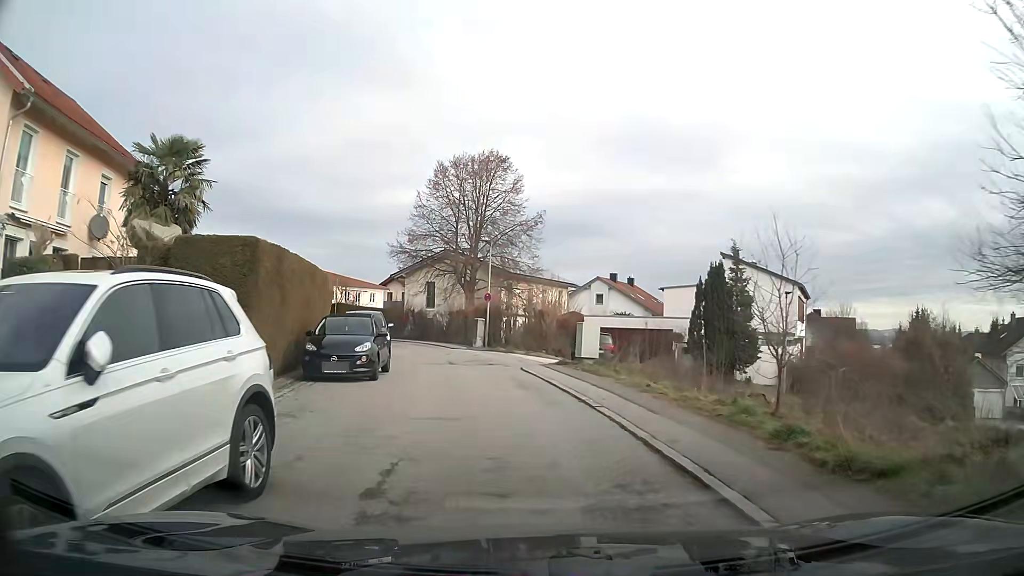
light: Day
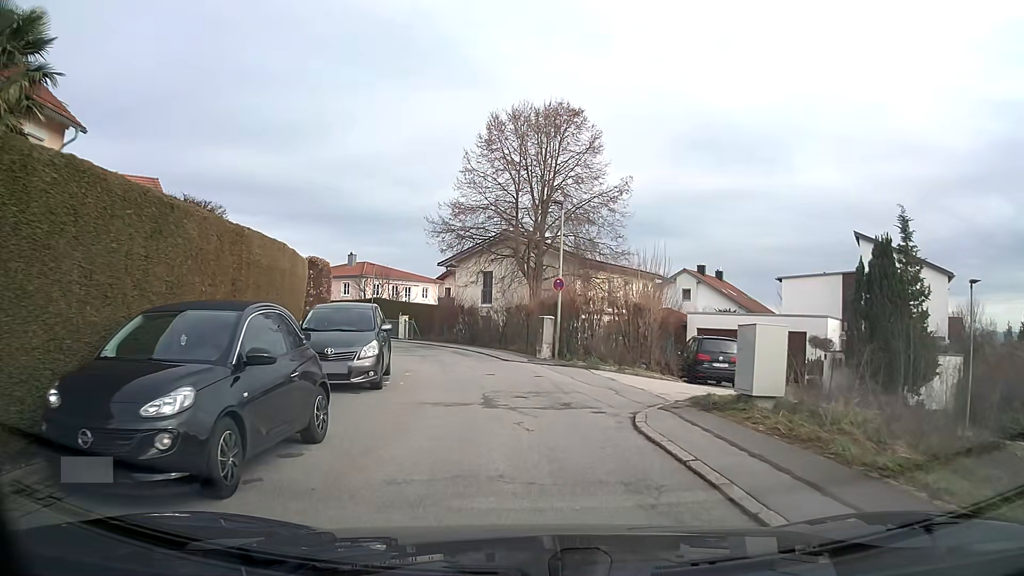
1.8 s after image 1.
(-0.5, +10.1) m; -5°
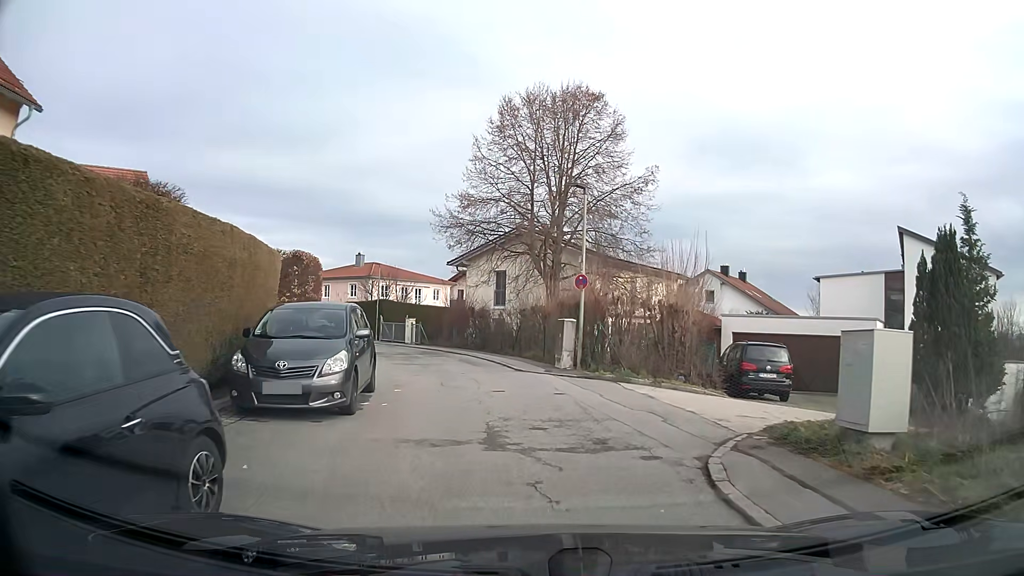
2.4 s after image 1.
(0.0, +3.1) m; -1°
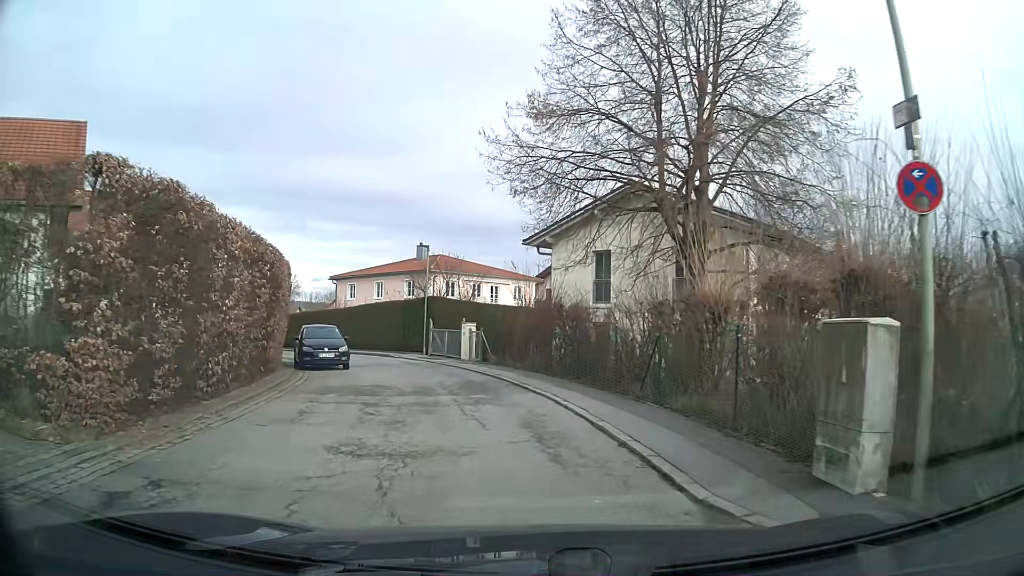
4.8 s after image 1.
(-0.9, +13.4) m; -9°
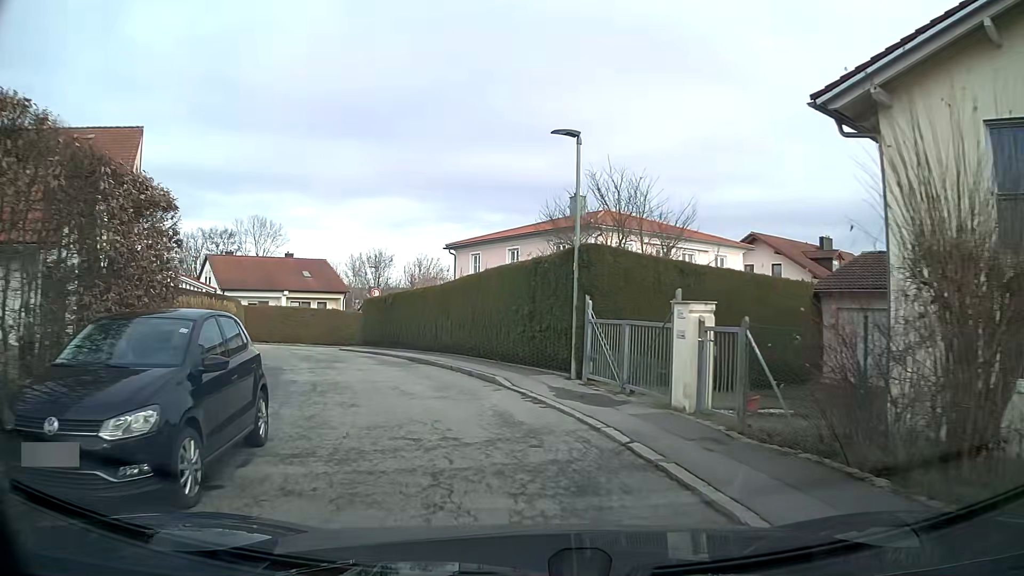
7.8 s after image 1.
(-2.1, +17.6) m; -14°
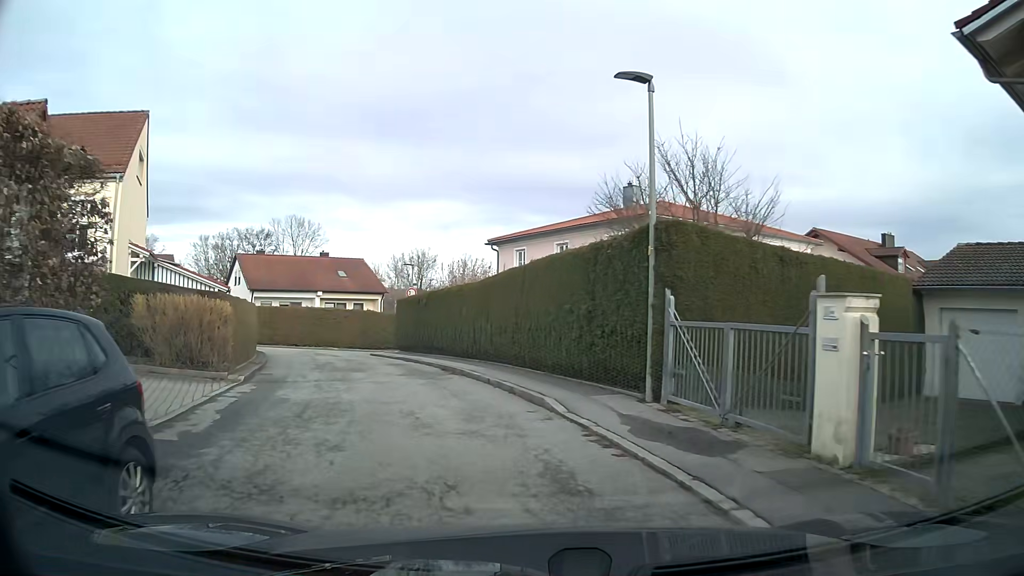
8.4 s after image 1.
(-0.1, +3.5) m; -4°
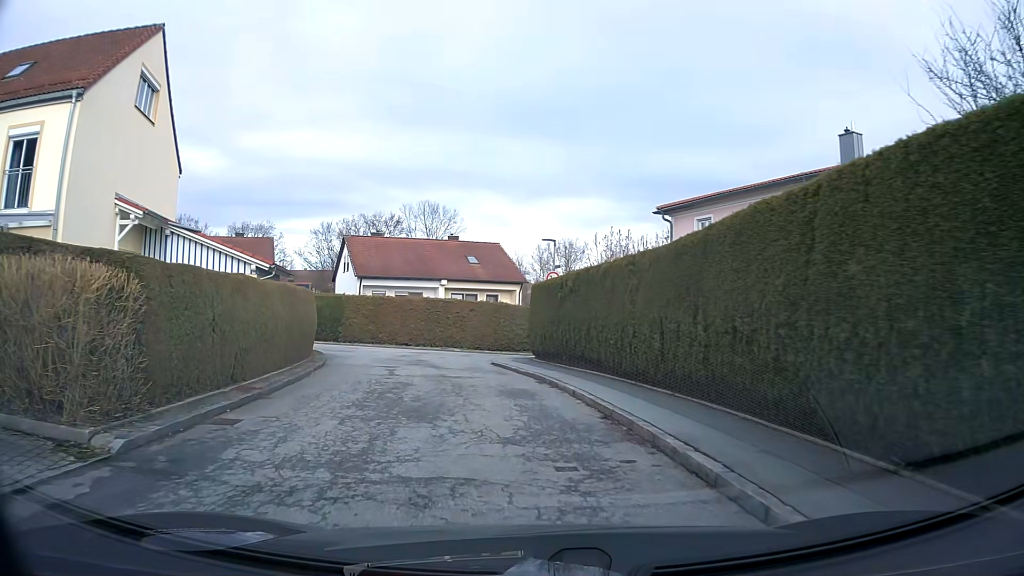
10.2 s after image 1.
(-1.2, +10.1) m; -12°
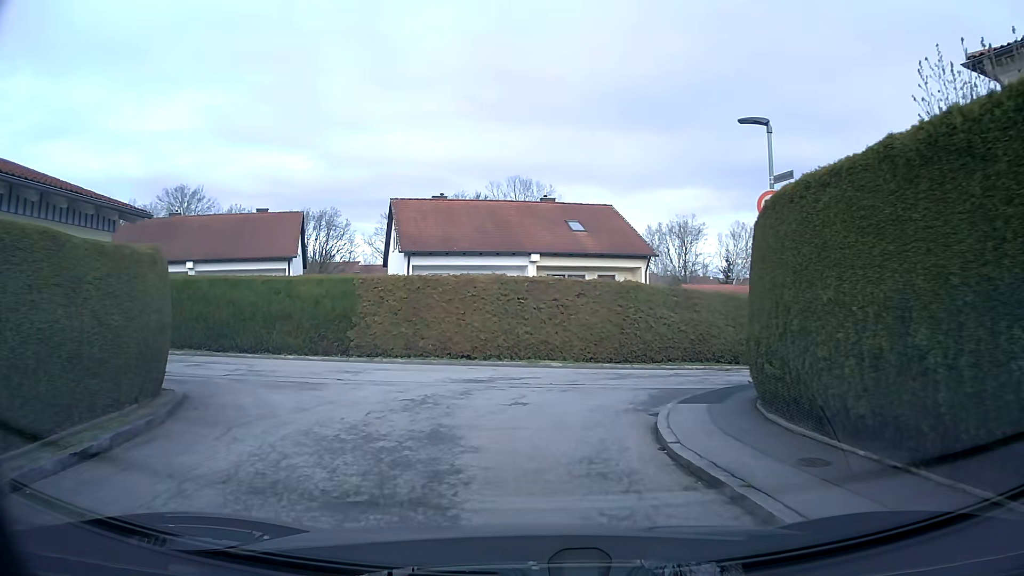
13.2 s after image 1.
(-1.2, +16.5) m; -7°
(0, +10) (-4, +18) (-14, +19) (-24, +18) (-34, +16) (-44, +15) (-54, +14) (-64, +14) (-74, +13) (-83, +10) m
